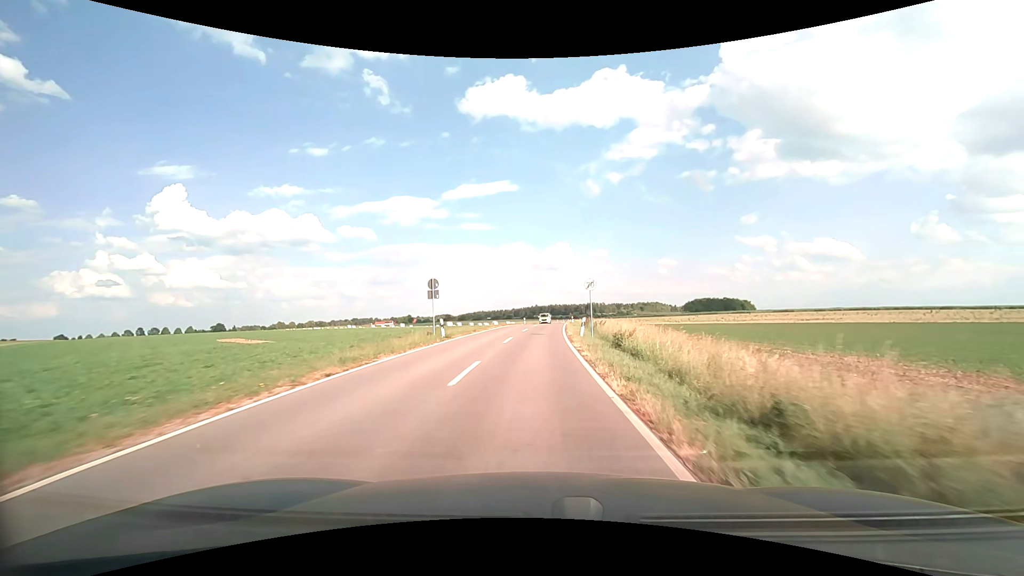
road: unclassified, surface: asphalt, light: Day
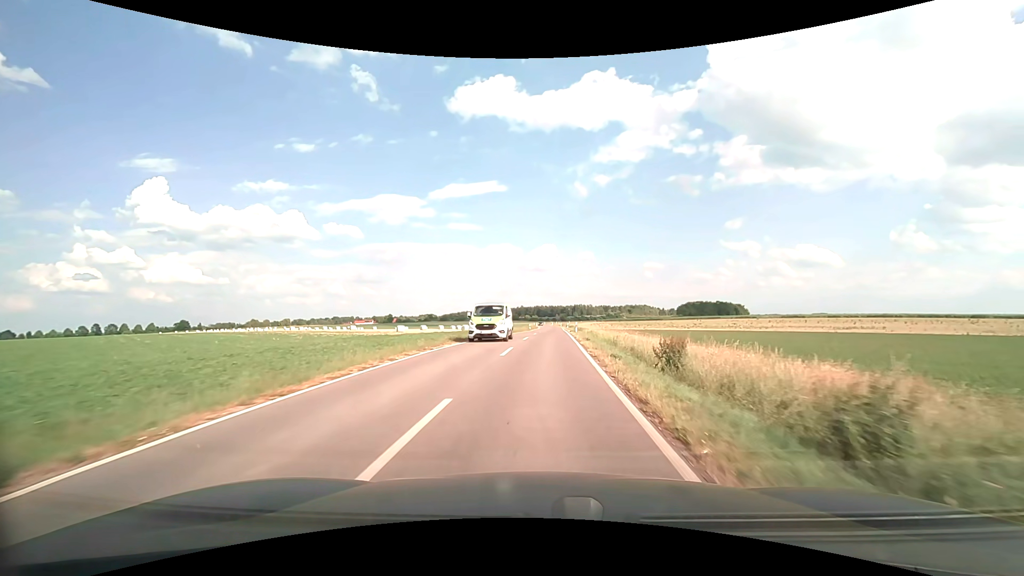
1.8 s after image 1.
(+0.2, +29.4) m; +1°
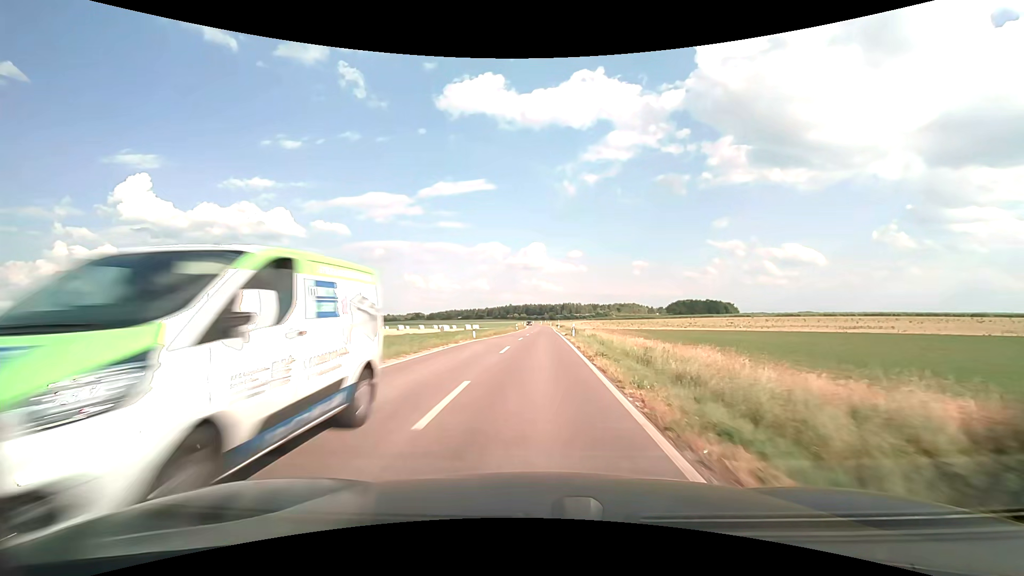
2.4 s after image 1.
(+0.1, +10.0) m; +1°
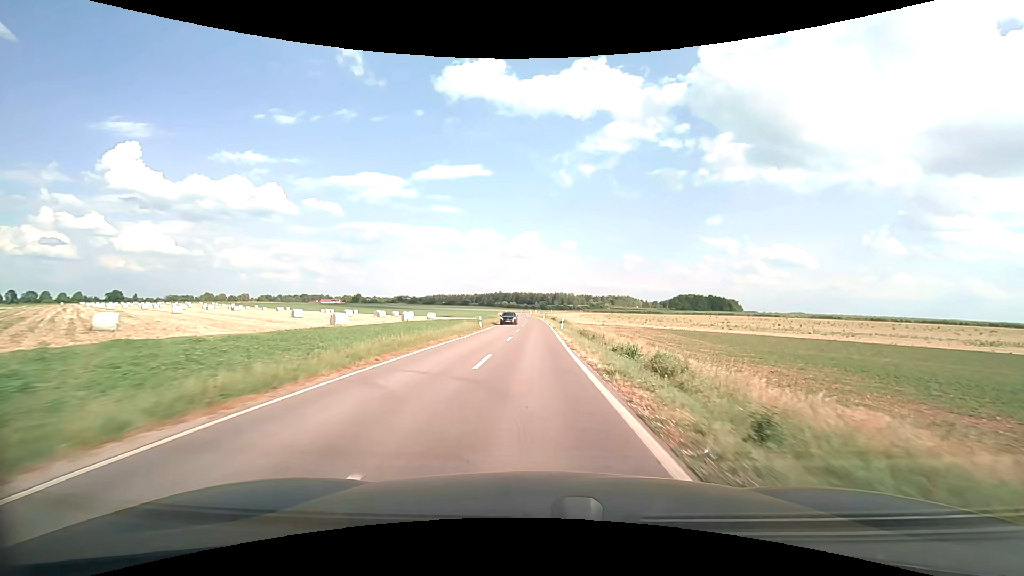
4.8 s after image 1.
(+0.6, +42.3) m; +1°
(0, +10) (0, +20) (0, +30) (0, +40) (0, +50) (0, +60) (0, +70) (0, +80) (0, +90) (-1, +100) m
